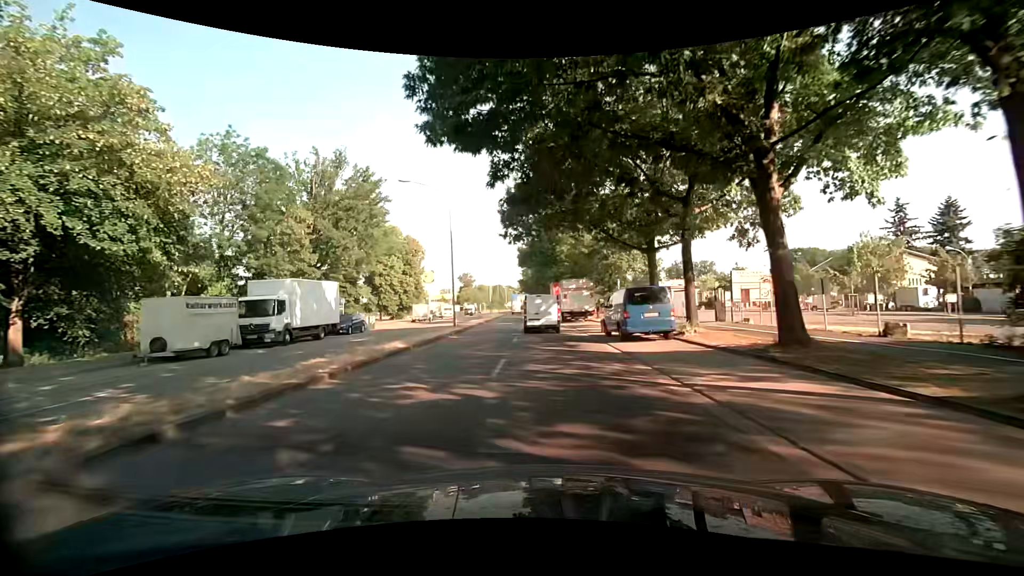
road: secondary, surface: asphalt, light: Day
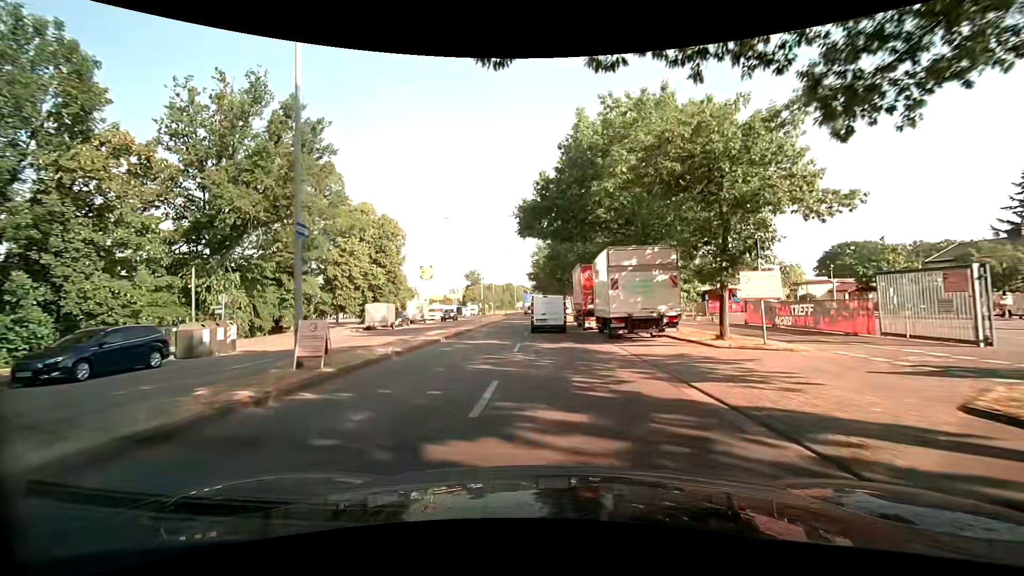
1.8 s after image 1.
(-0.4, +21.8) m; -2°
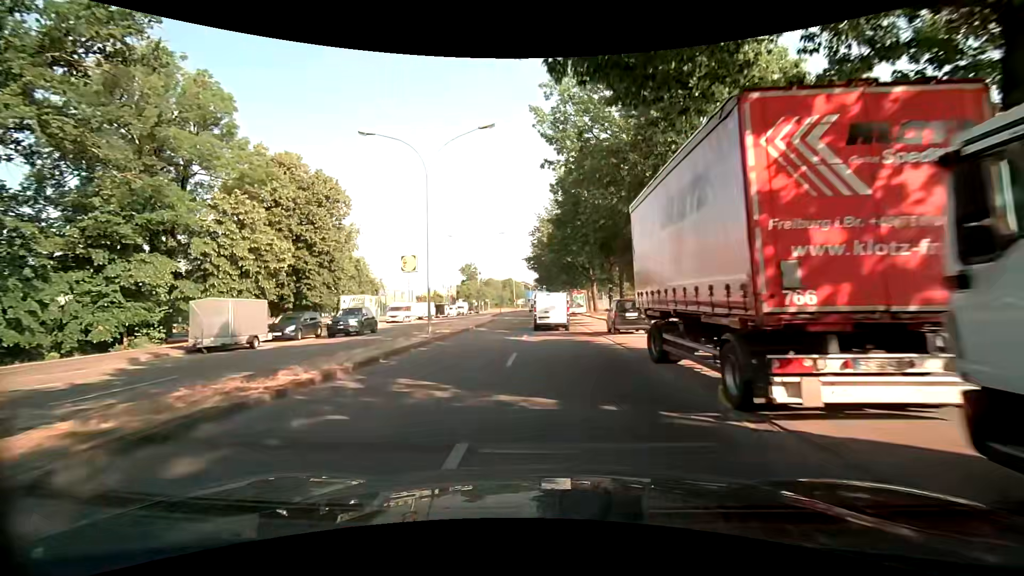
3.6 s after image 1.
(-0.1, +22.3) m; -1°
(0, +10) (0, +20) (+1, +30) (+1, +40) (+1, +50) (+1, +60) (+1, +70) (+1, +80) (+2, +90) (+2, +100) m
